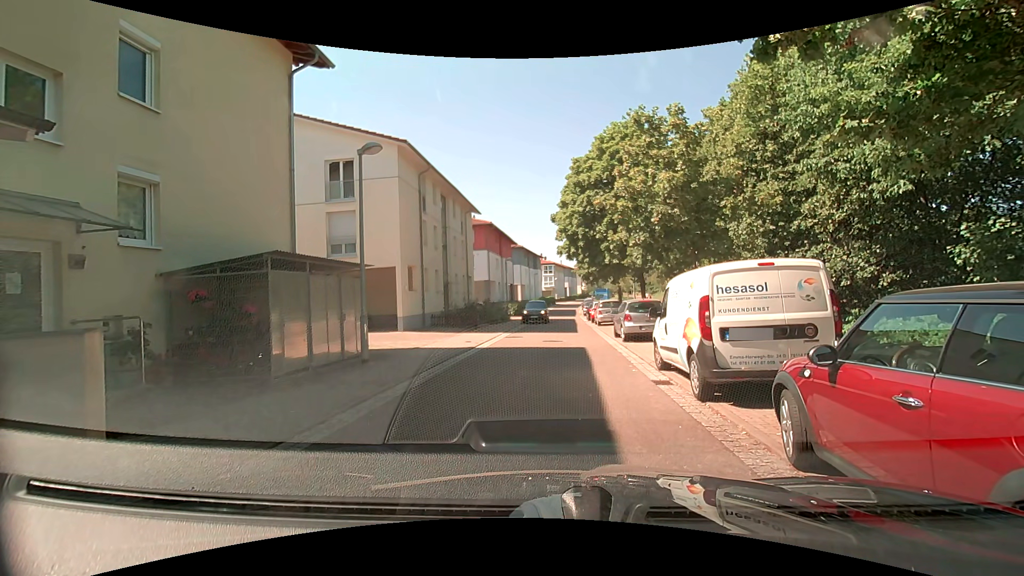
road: residential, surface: asphalt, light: Day
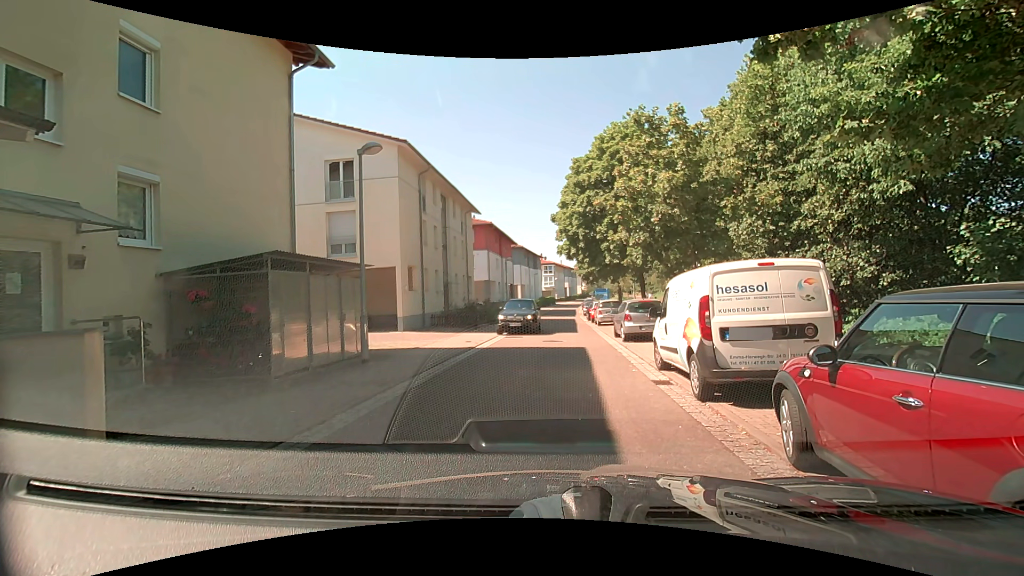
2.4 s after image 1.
(0.0, 0.0) m; 0°
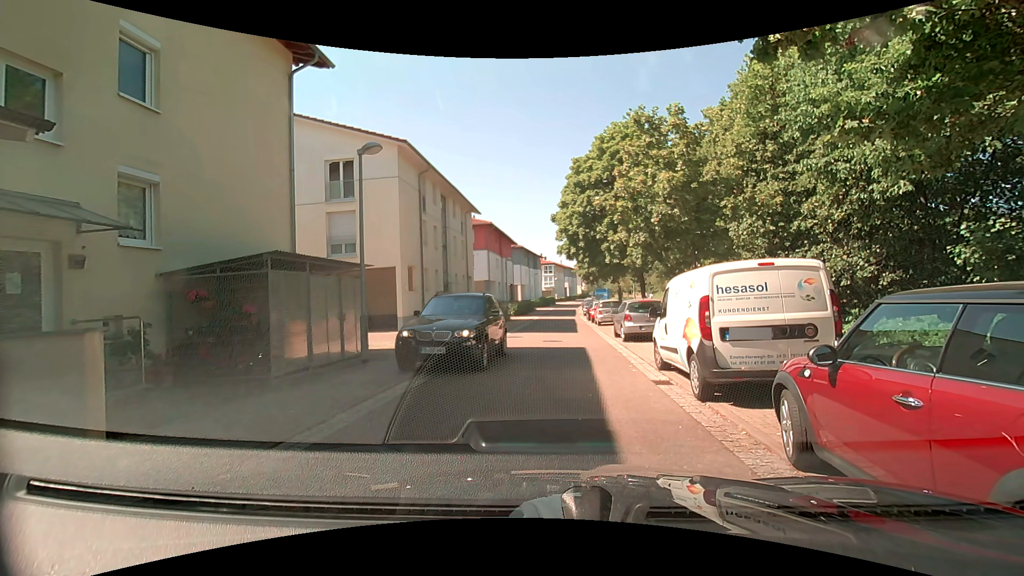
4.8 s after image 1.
(0.0, 0.0) m; 0°
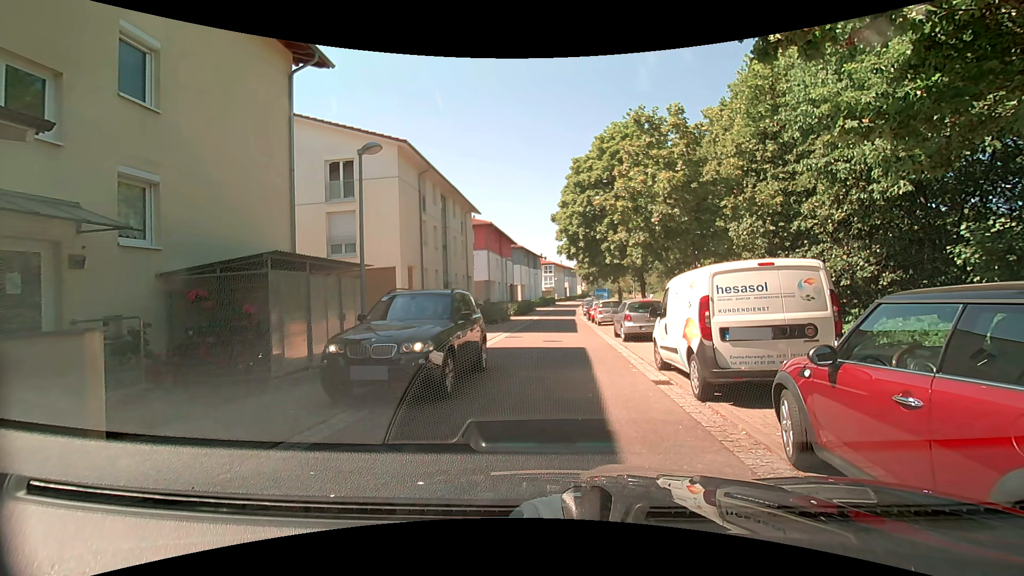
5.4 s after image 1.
(0.0, 0.0) m; 0°
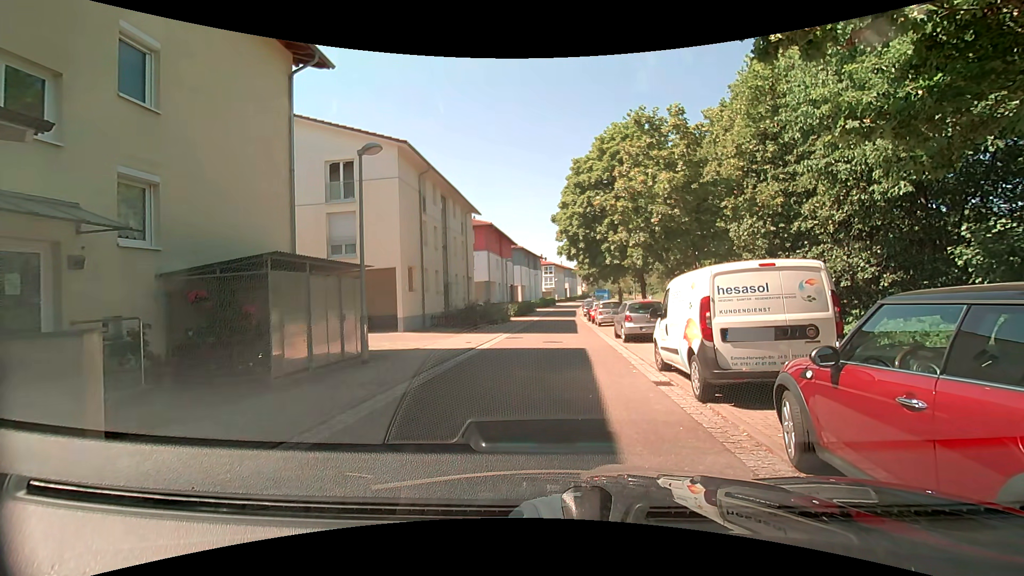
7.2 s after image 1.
(0.0, 0.0) m; 0°
